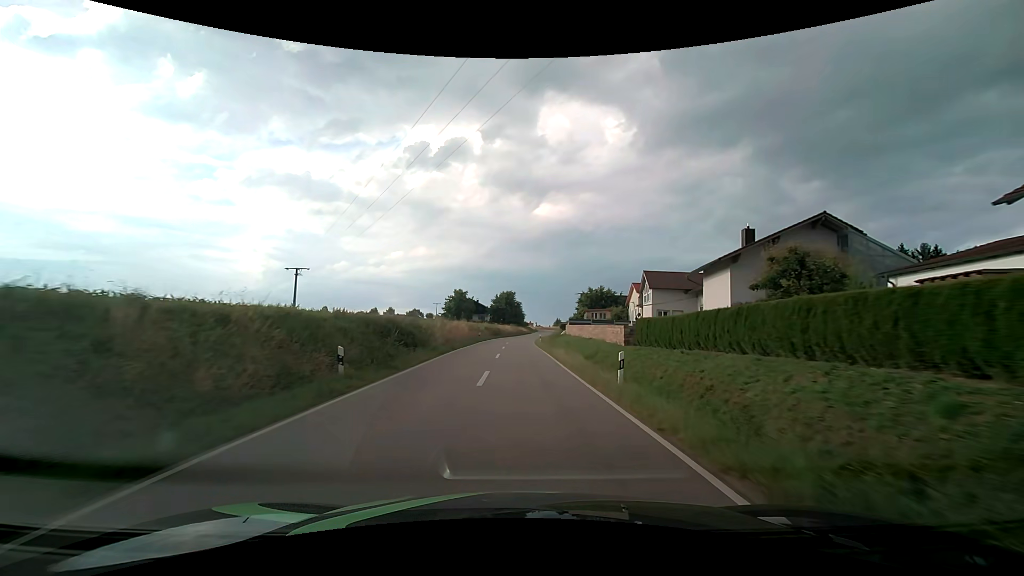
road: tertiary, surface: asphalt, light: Day
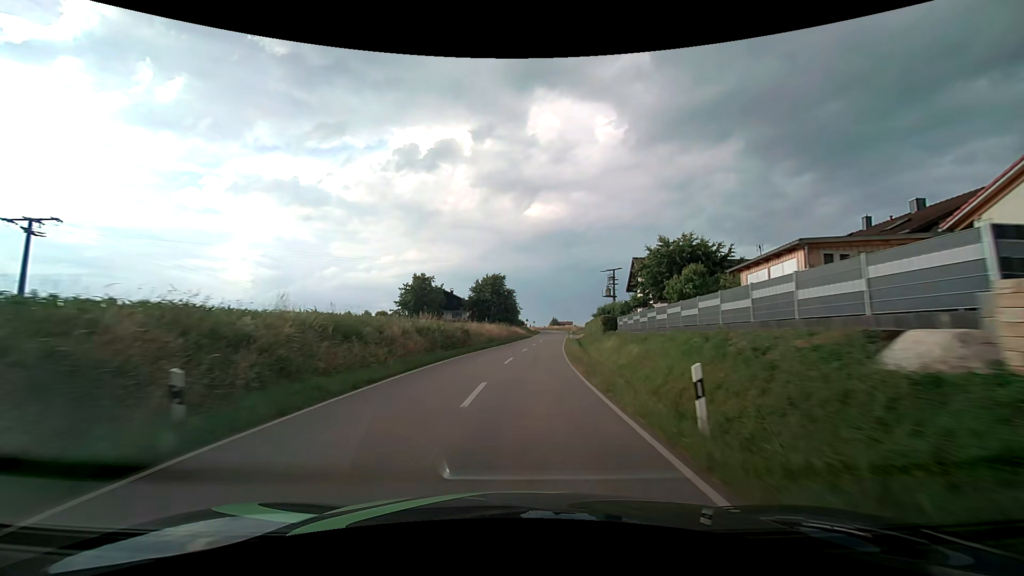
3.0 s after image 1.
(0.0, +50.9) m; +1°
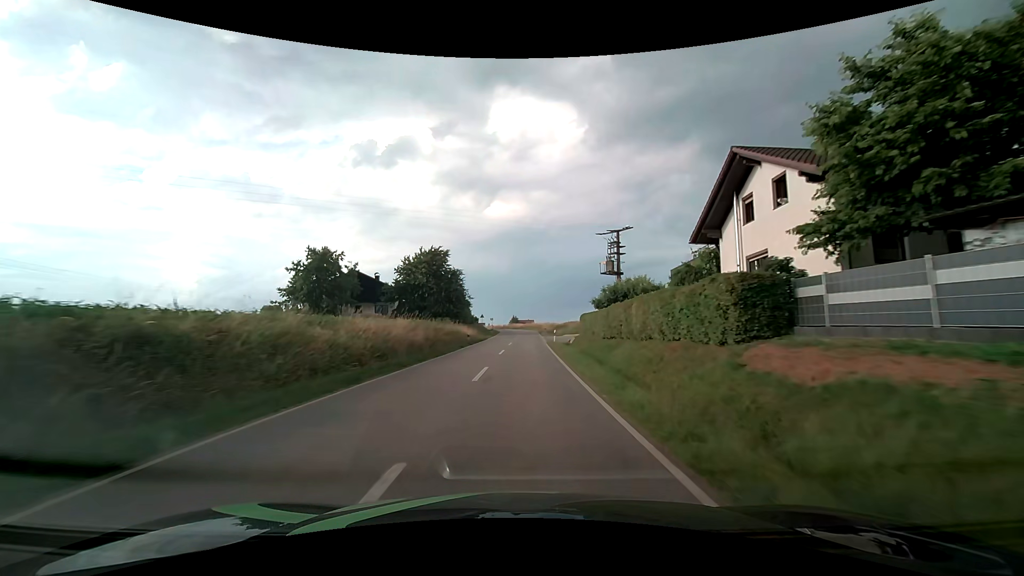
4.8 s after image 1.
(+1.3, +31.9) m; +5°
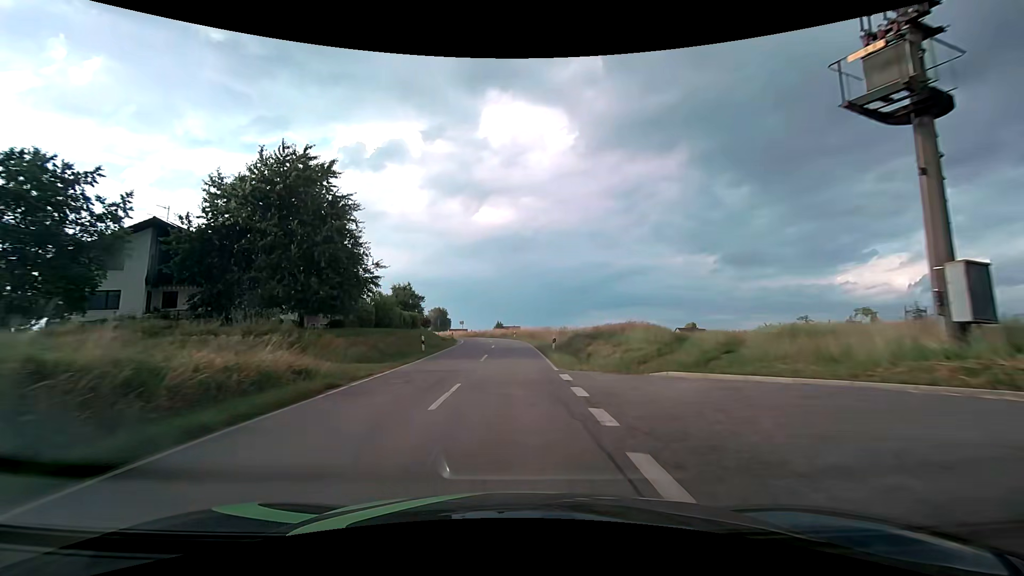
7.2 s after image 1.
(+0.9, +39.2) m; +2°
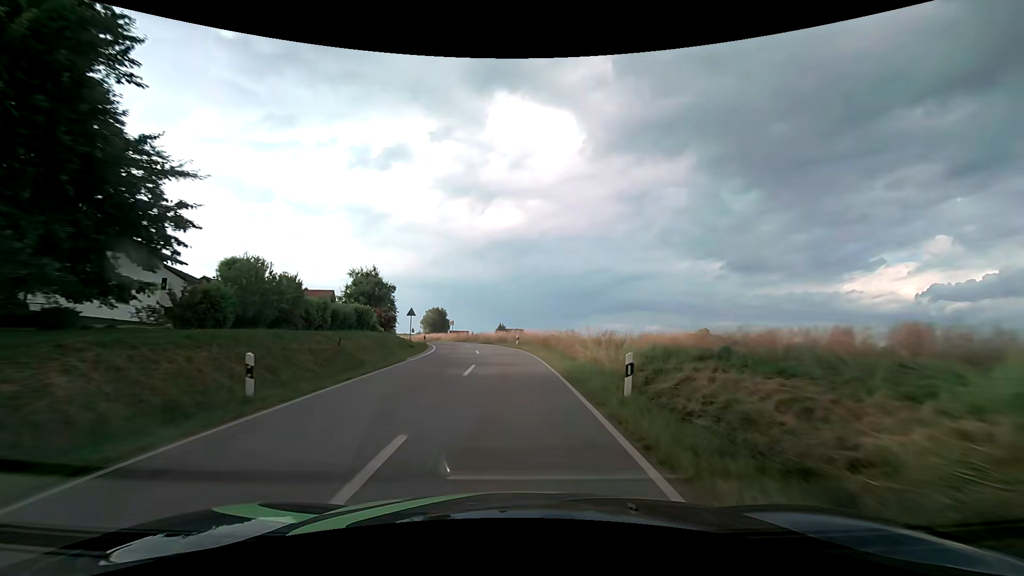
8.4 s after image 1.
(0.0, +18.1) m; 0°
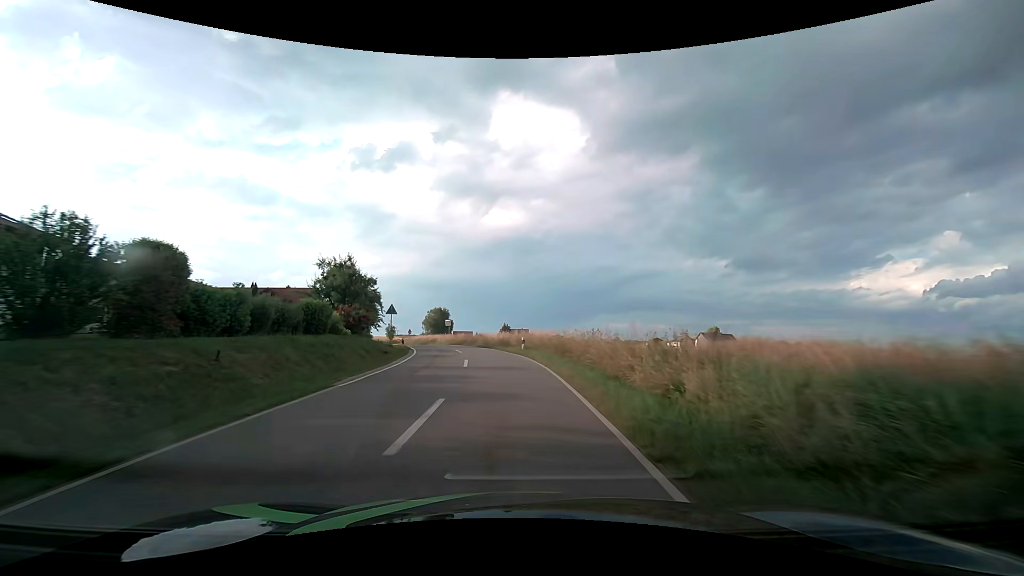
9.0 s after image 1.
(0.0, +8.5) m; -1°
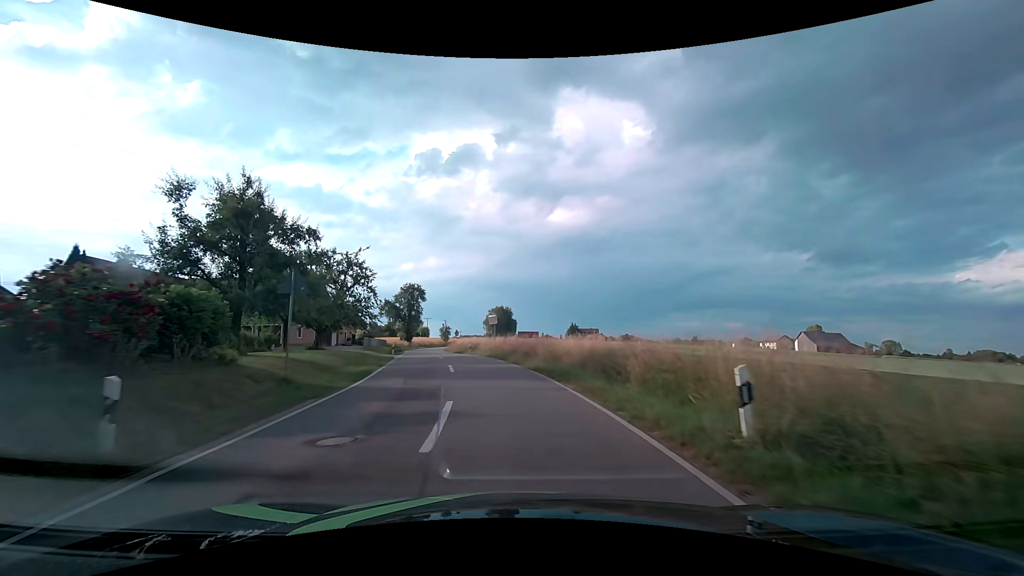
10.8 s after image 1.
(-1.3, +23.8) m; -7°
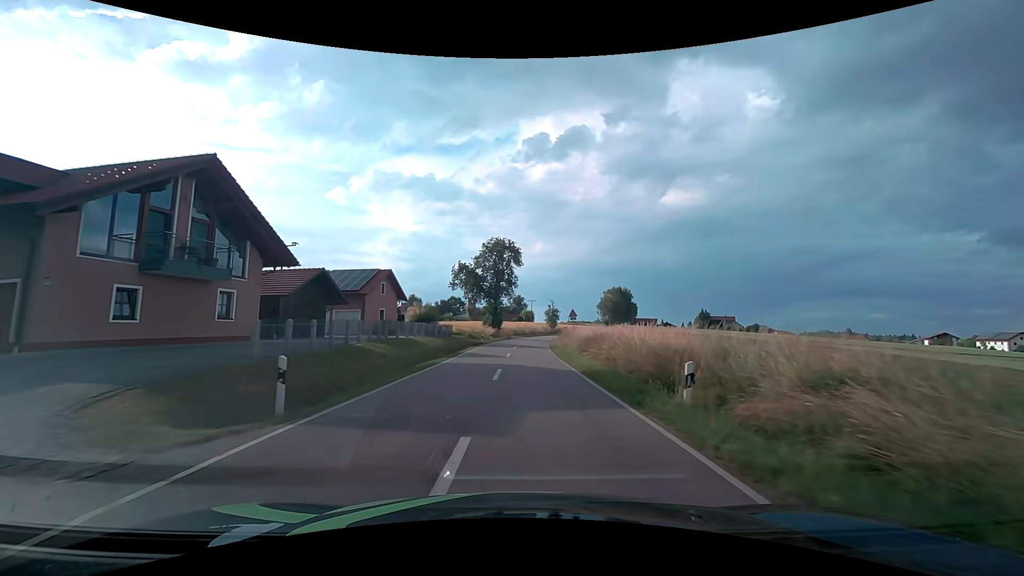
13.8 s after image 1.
(-5.4, +38.6) m; -13°
(0, +10) (0, +20) (0, +30) (+1, +40) (+2, +50) (+2, +60) (+4, +70) (+5, +80) (+7, +90) (+9, +99) m
